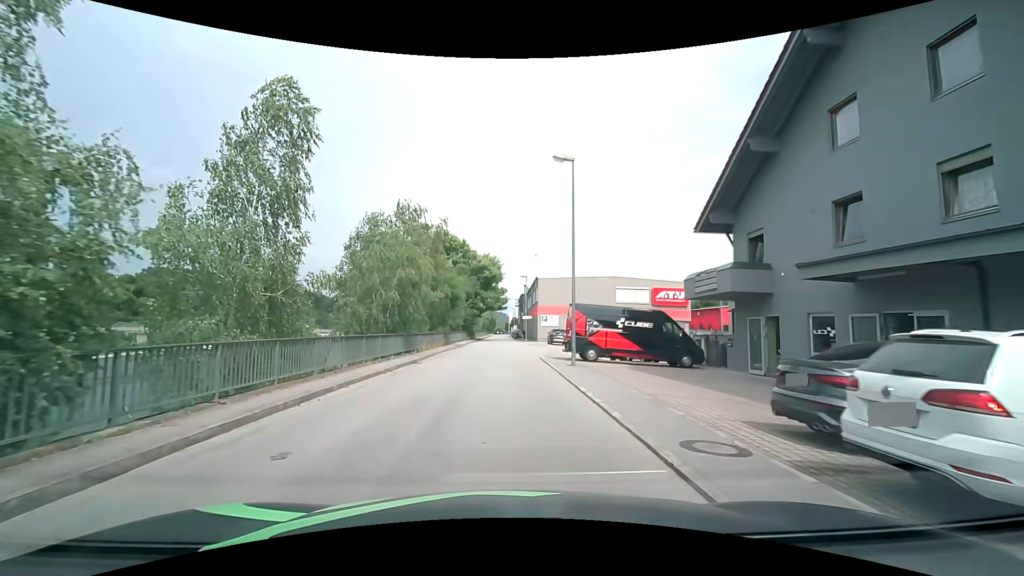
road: unclassified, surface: asphalt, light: Day
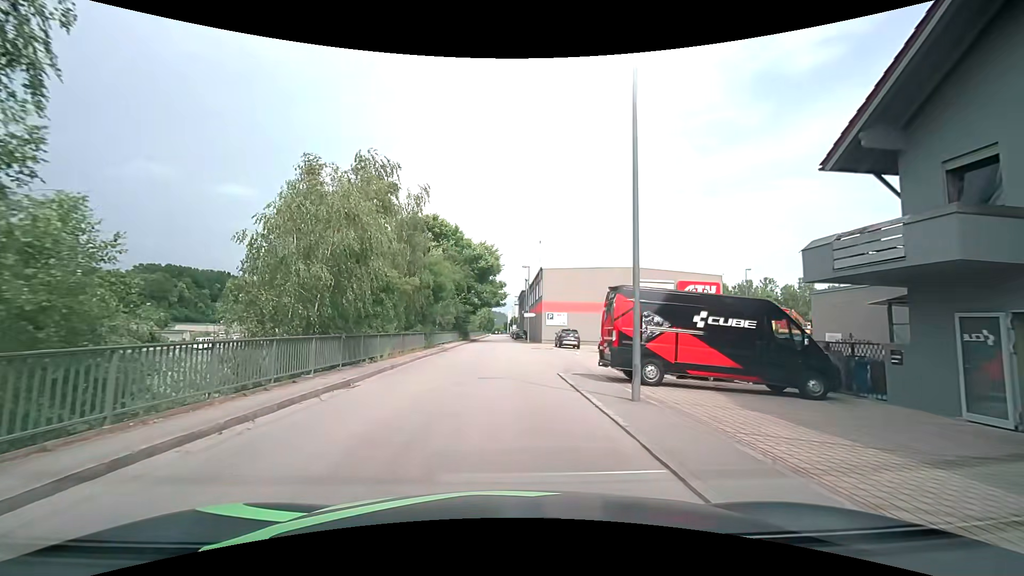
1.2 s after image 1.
(+0.1, +9.2) m; +1°
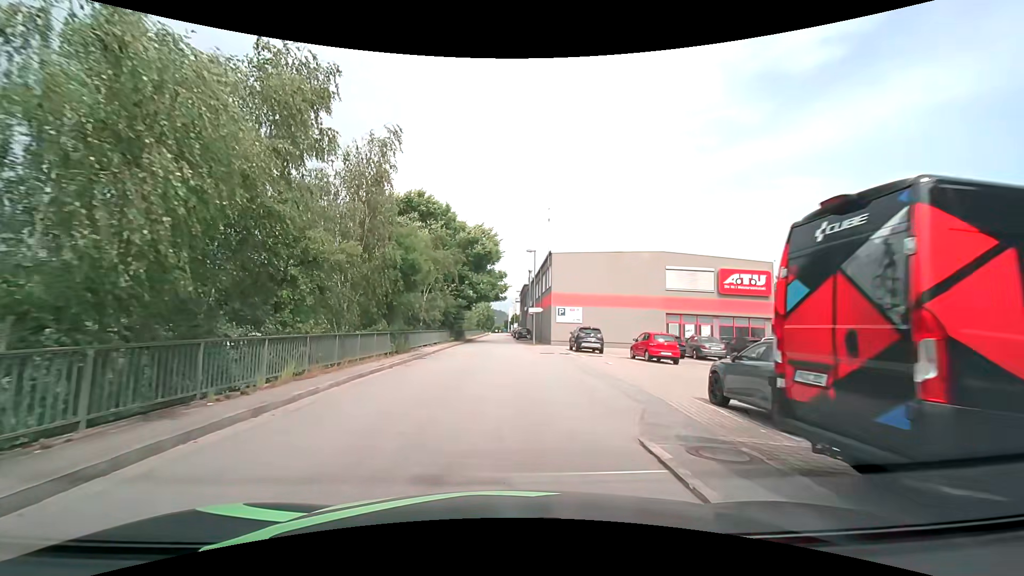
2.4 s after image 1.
(0.0, +9.5) m; 0°
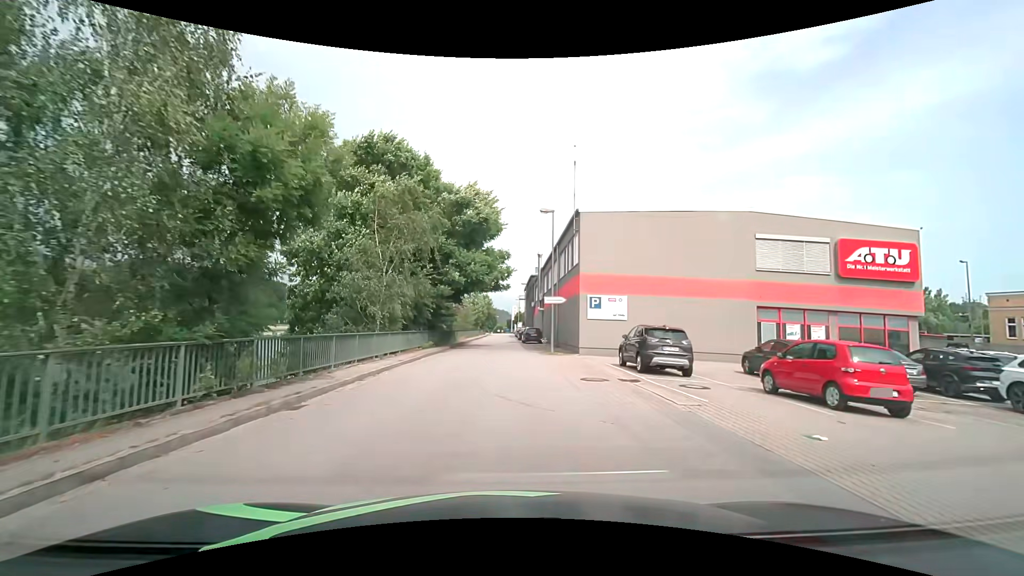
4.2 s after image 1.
(-0.1, +14.1) m; -1°
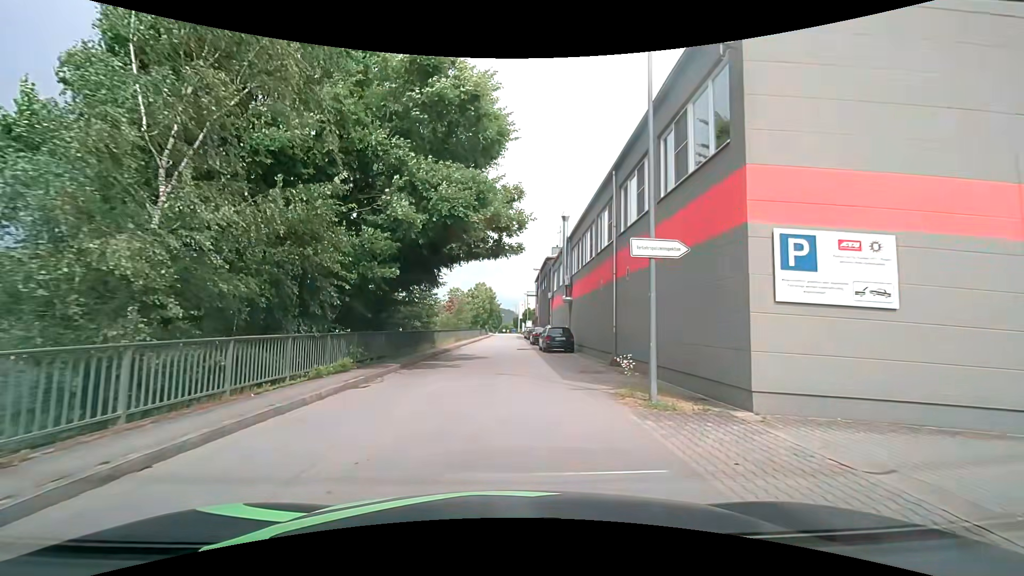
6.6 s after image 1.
(0.0, +17.3) m; 0°
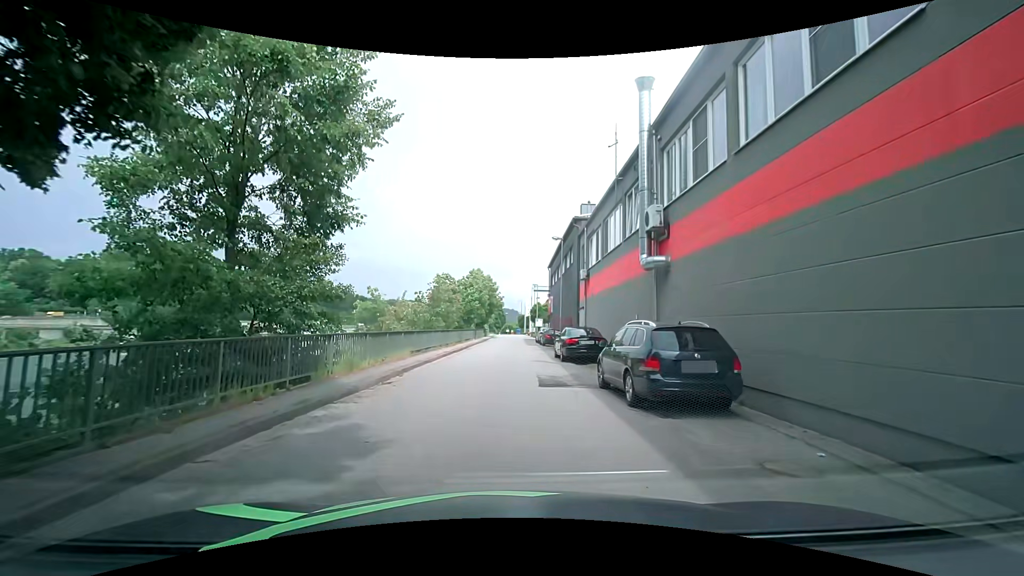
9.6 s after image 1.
(-0.1, +19.0) m; 0°
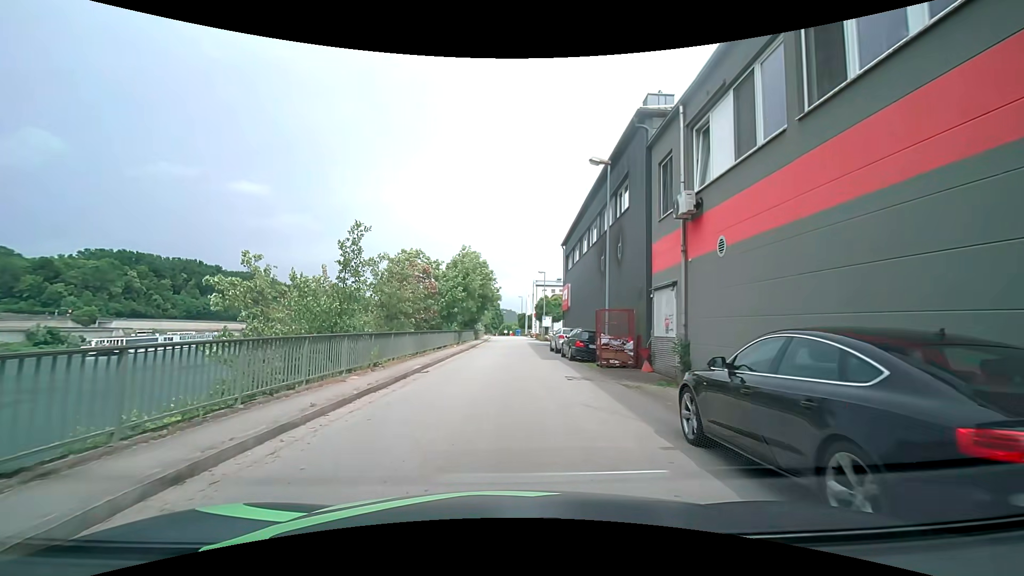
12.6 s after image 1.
(0.0, +16.8) m; +1°
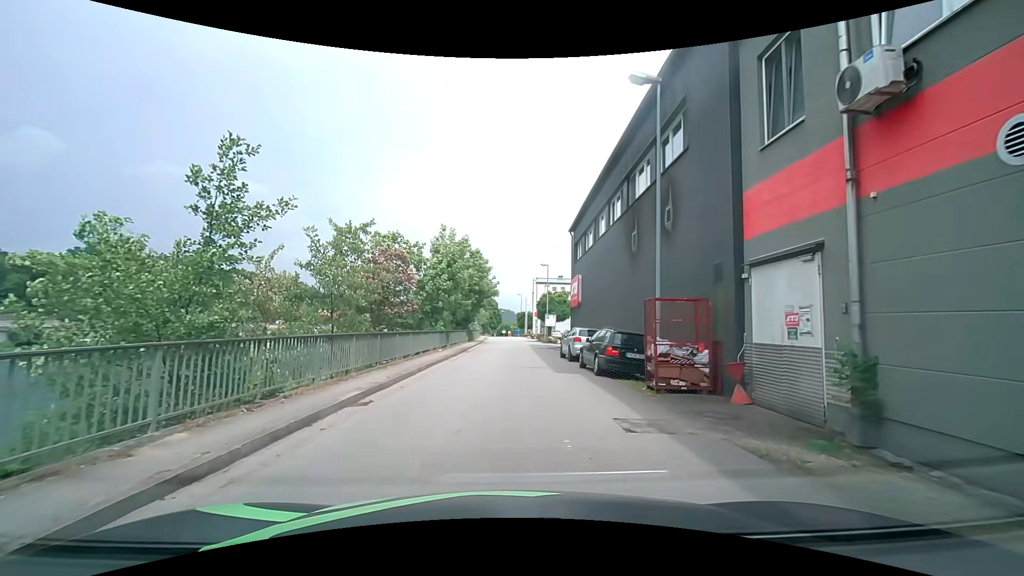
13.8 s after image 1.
(-0.1, +6.5) m; -1°
